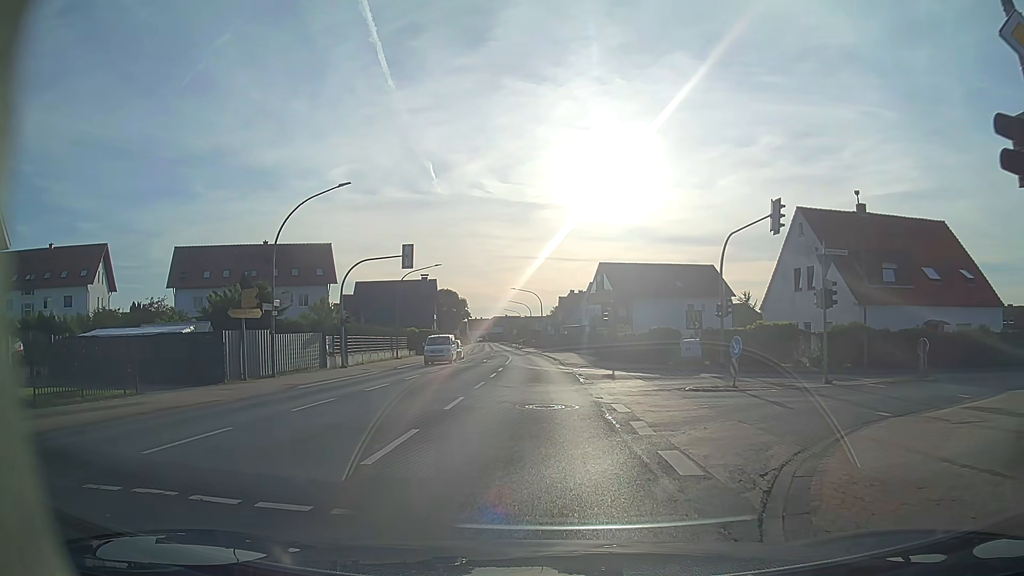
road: primary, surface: asphalt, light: Day
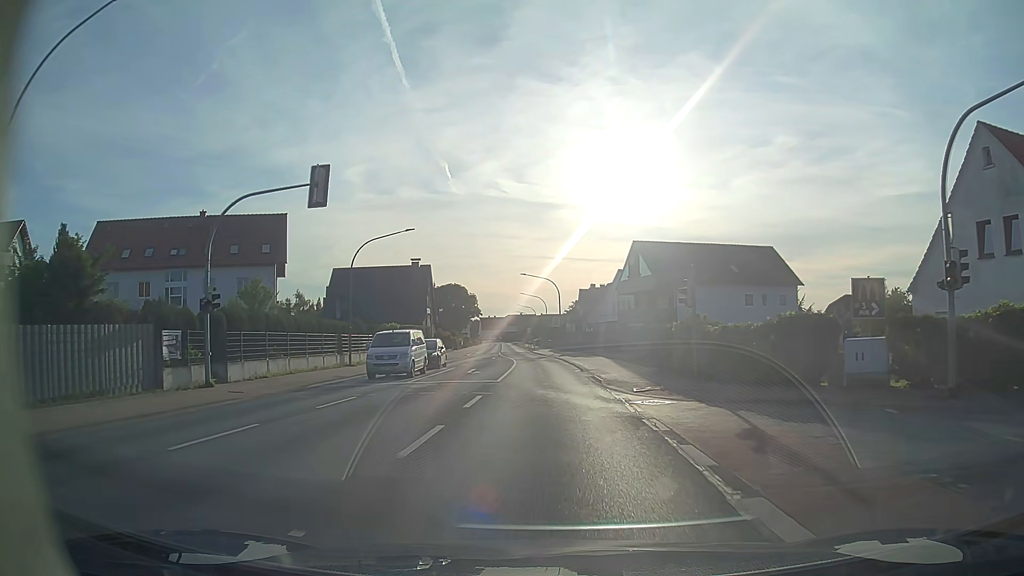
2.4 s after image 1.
(-0.3, +18.5) m; -2°
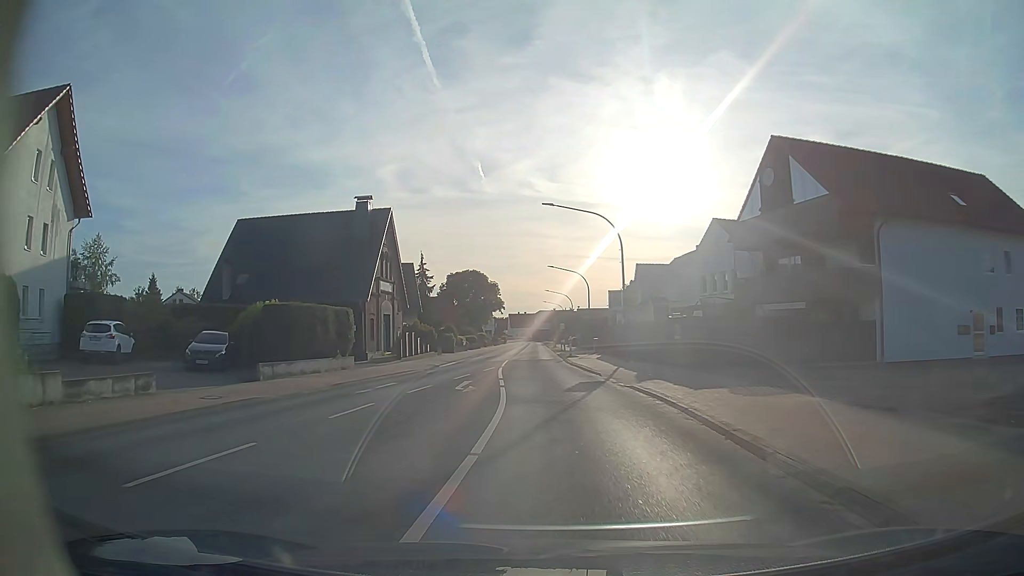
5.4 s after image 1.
(-0.6, +34.4) m; -3°
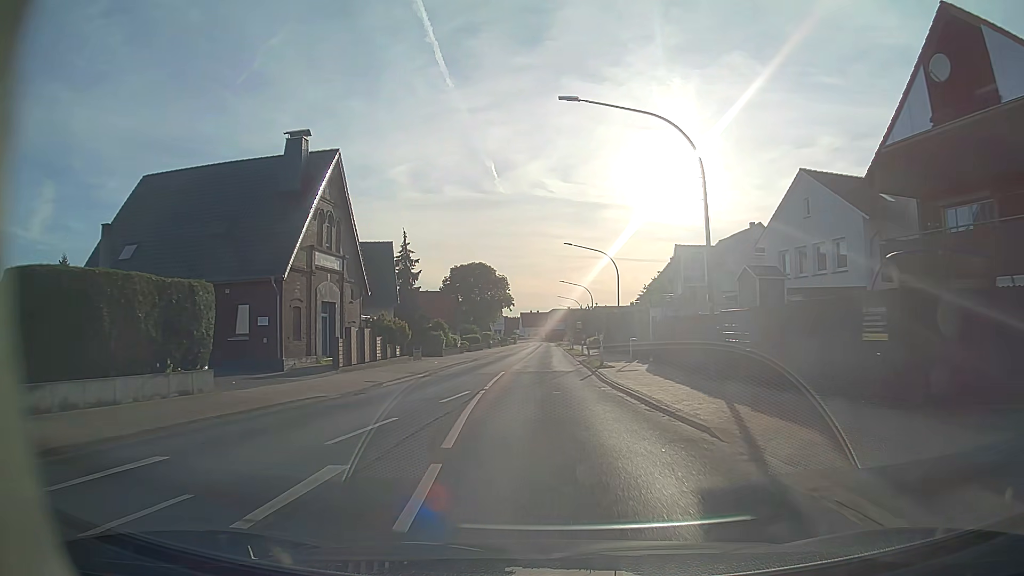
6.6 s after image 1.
(-0.1, +15.1) m; -1°
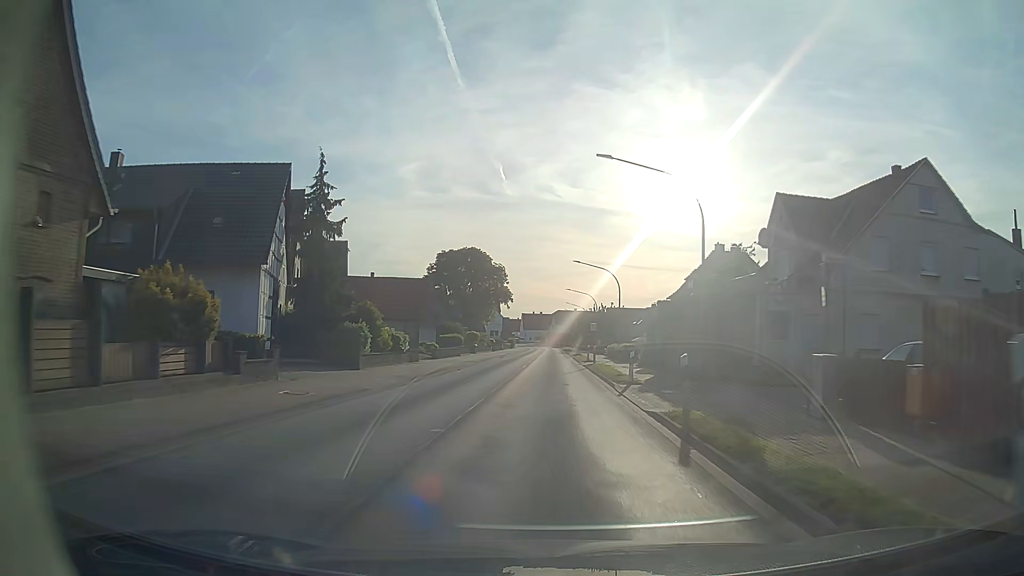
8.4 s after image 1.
(-0.2, +24.3) m; 0°
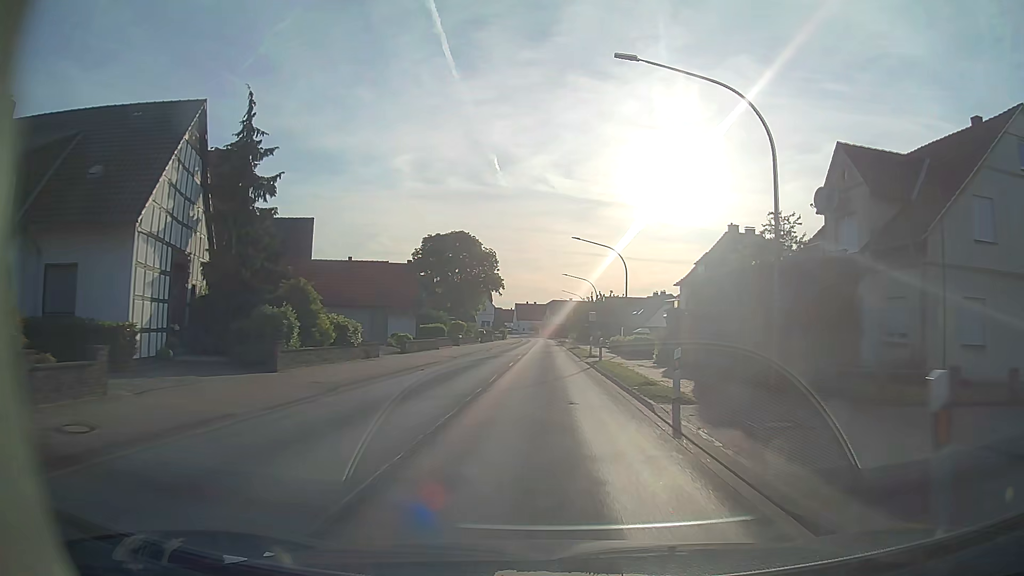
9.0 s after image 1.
(0.0, +8.3) m; 0°
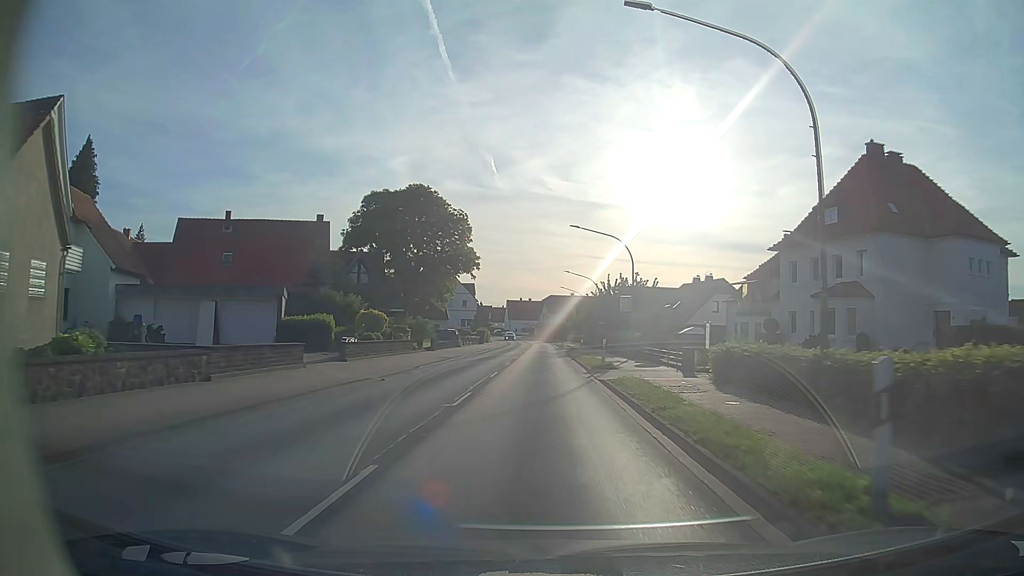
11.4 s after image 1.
(+0.2, +33.9) m; 0°
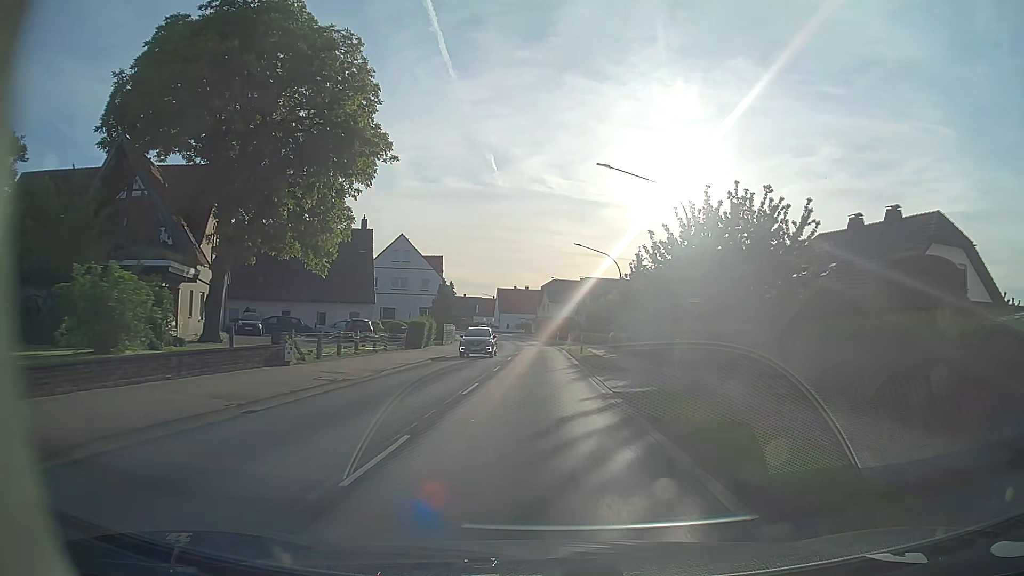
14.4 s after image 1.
(-0.2, +43.5) m; 0°
(0, +10) (0, +20) (0, +30) (0, +40) (0, +50) (-1, +60) (-1, +70) (-3, +80) (-4, +90) (-6, +100) m
